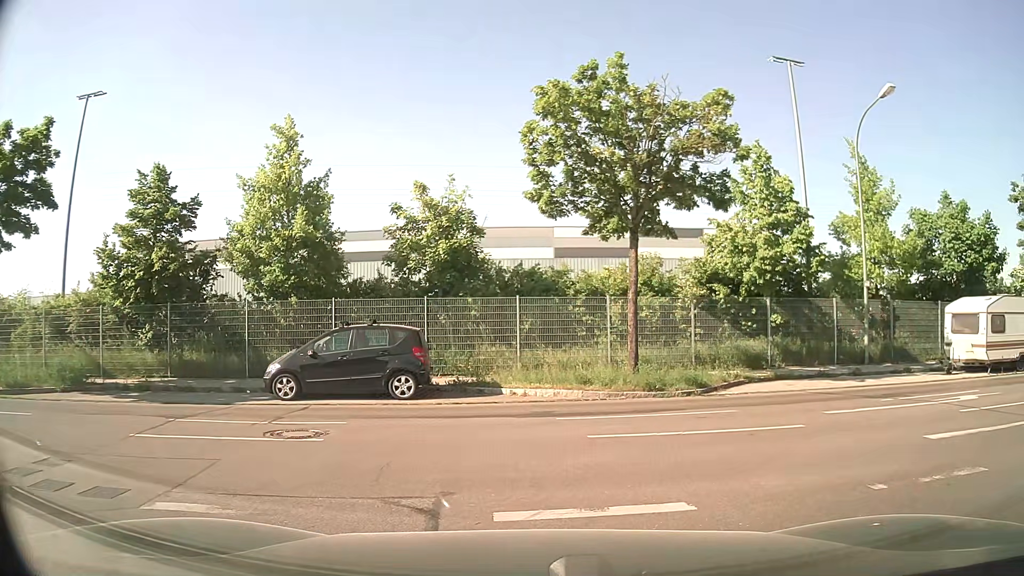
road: residential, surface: asphalt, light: Day
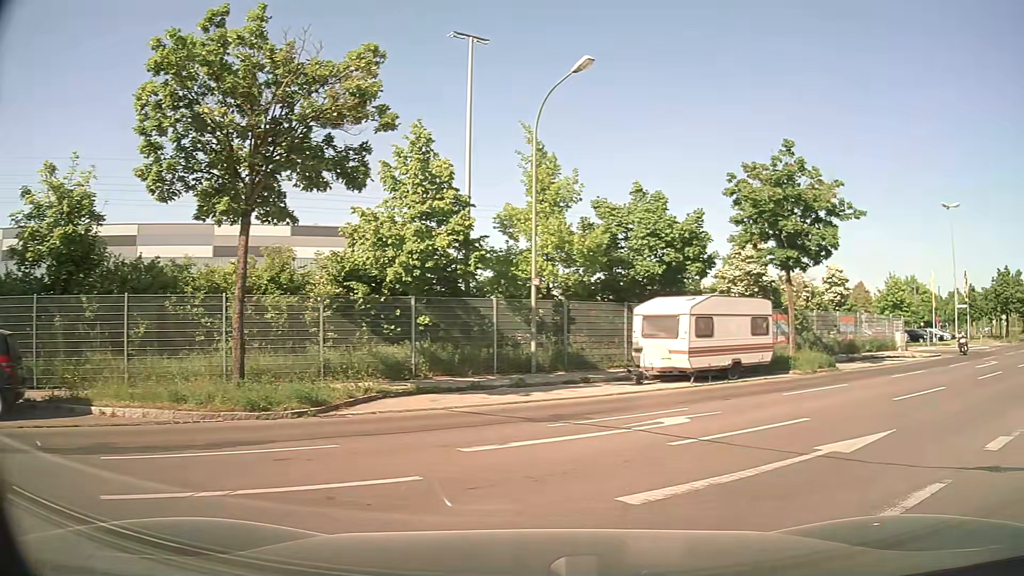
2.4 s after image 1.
(+0.9, +3.1) m; +32°
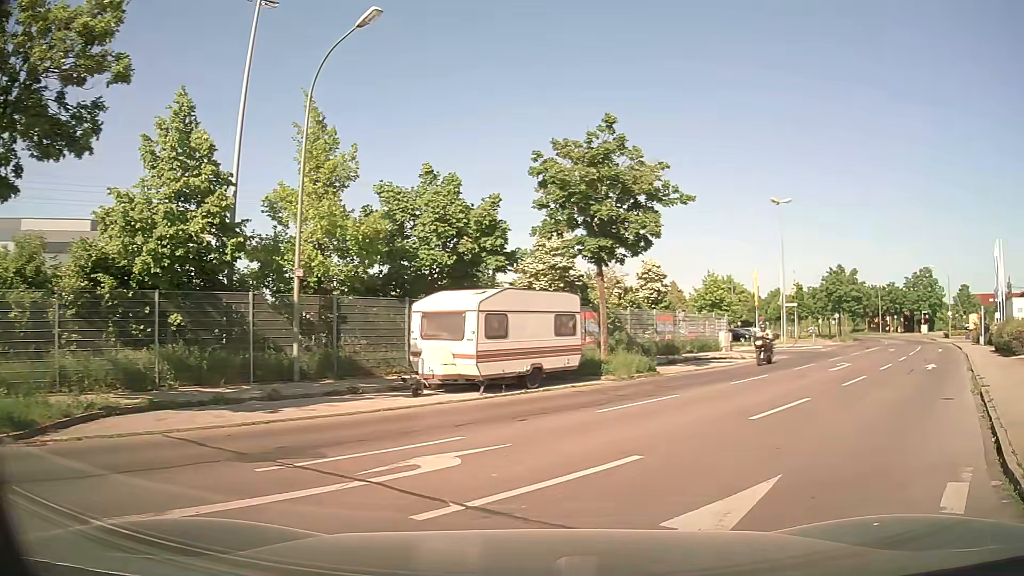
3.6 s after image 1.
(+0.7, +3.2) m; +19°
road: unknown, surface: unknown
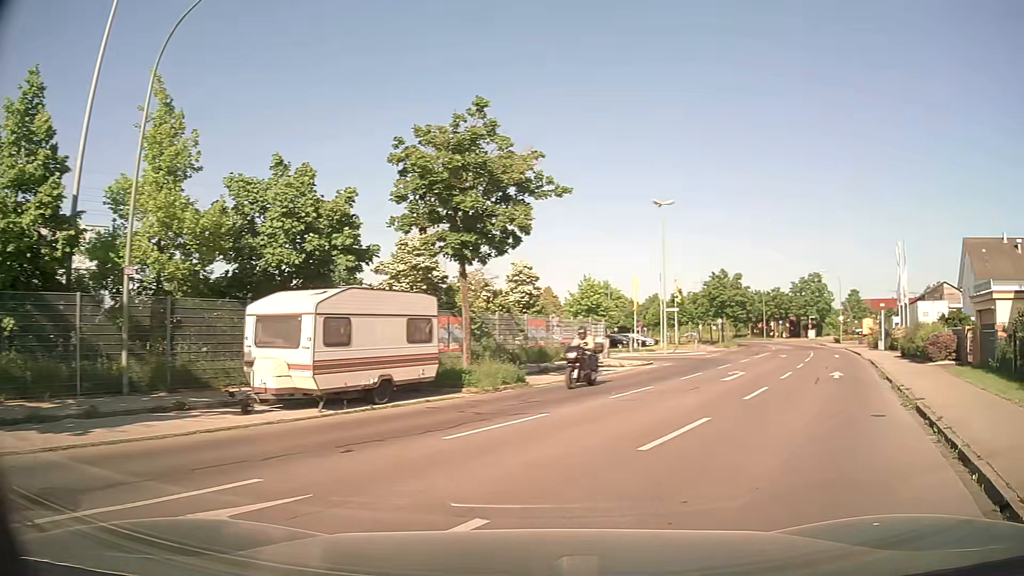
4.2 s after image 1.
(+0.2, +2.3) m; +10°
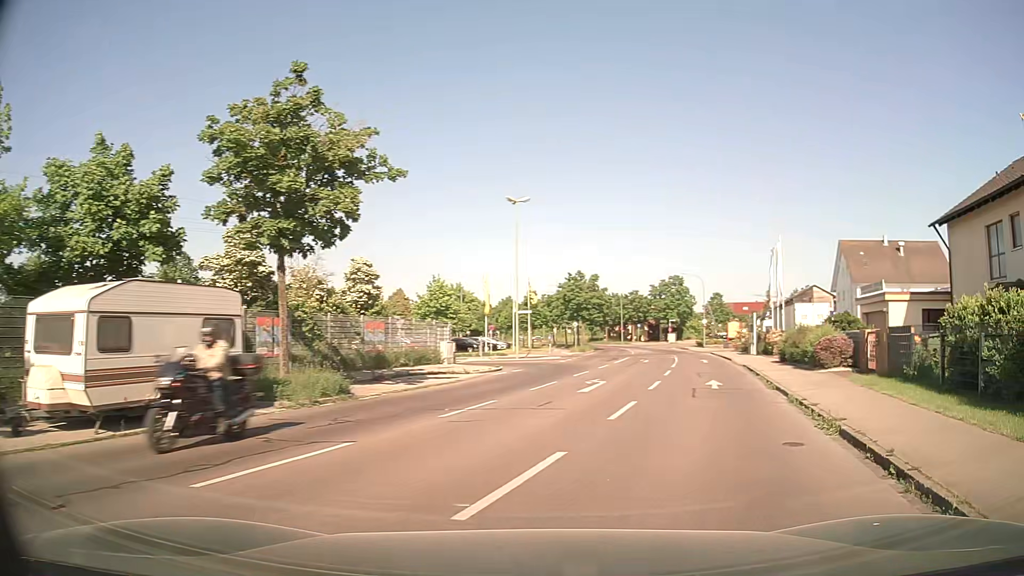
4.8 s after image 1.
(+0.3, +2.9) m; +13°
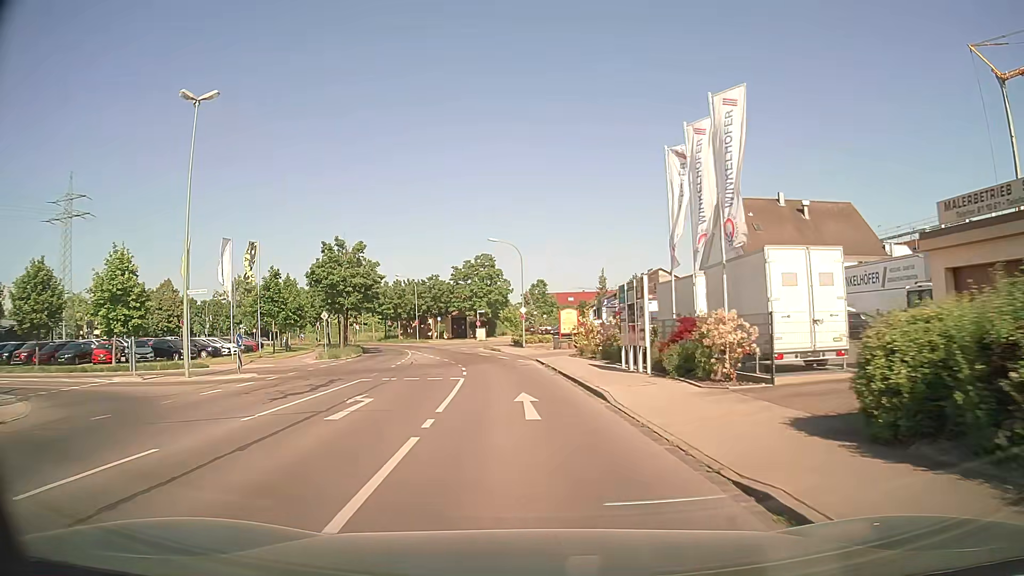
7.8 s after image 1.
(+5.8, +24.5) m; +16°
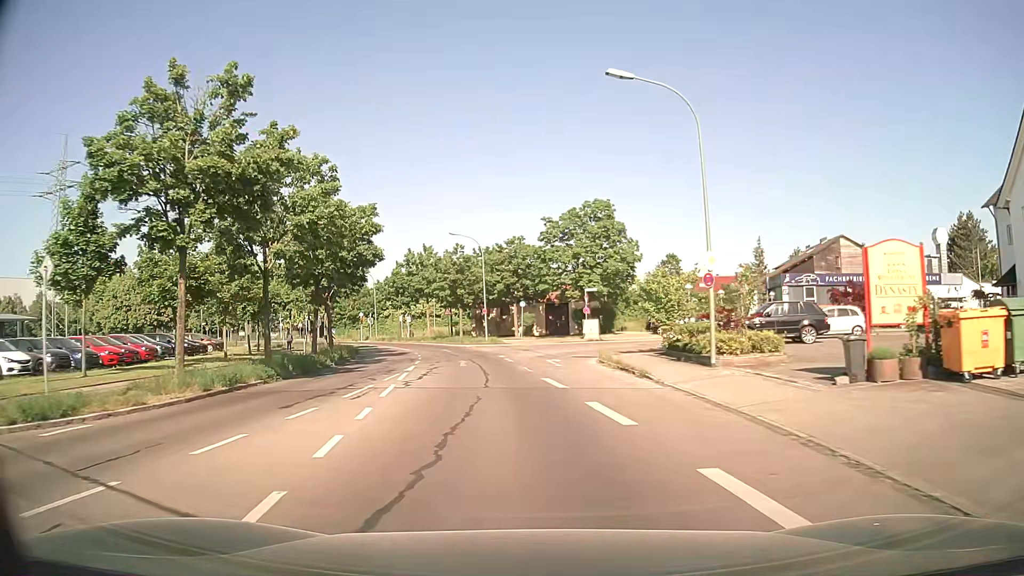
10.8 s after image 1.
(-2.6, +34.4) m; -9°
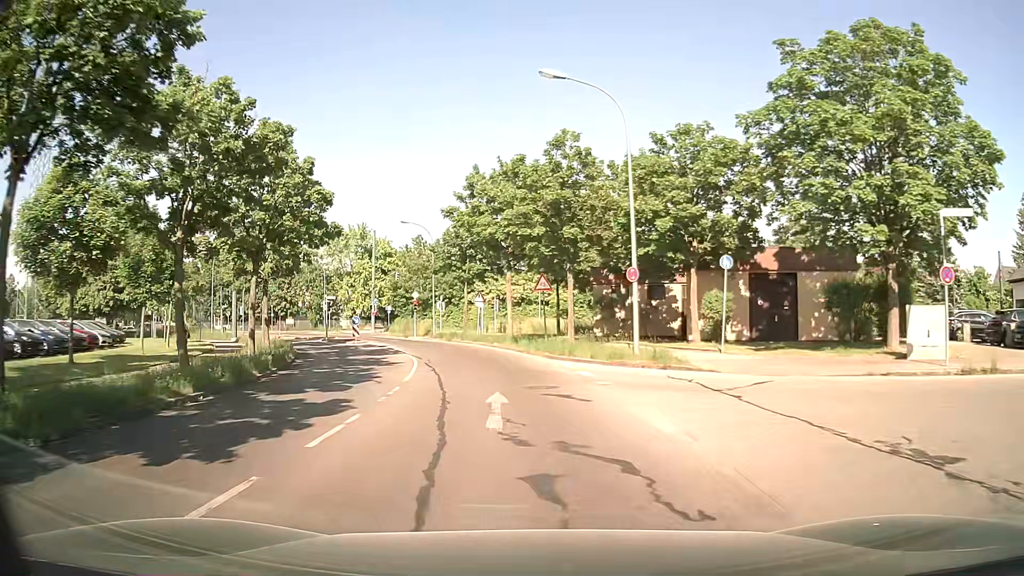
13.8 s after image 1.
(-3.0, +32.9) m; -11°
(0, +10) (-1, +20) (-3, +30) (-6, +39) (-9, +49) (-14, +57) (-19, +66) (-25, +74) (-30, +83) (-28, +92) m
